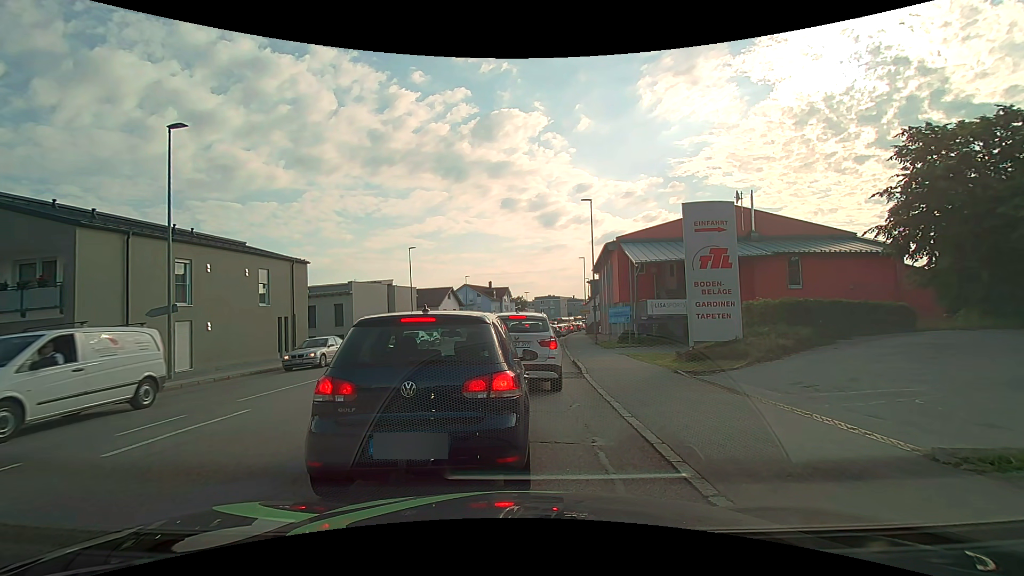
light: Day
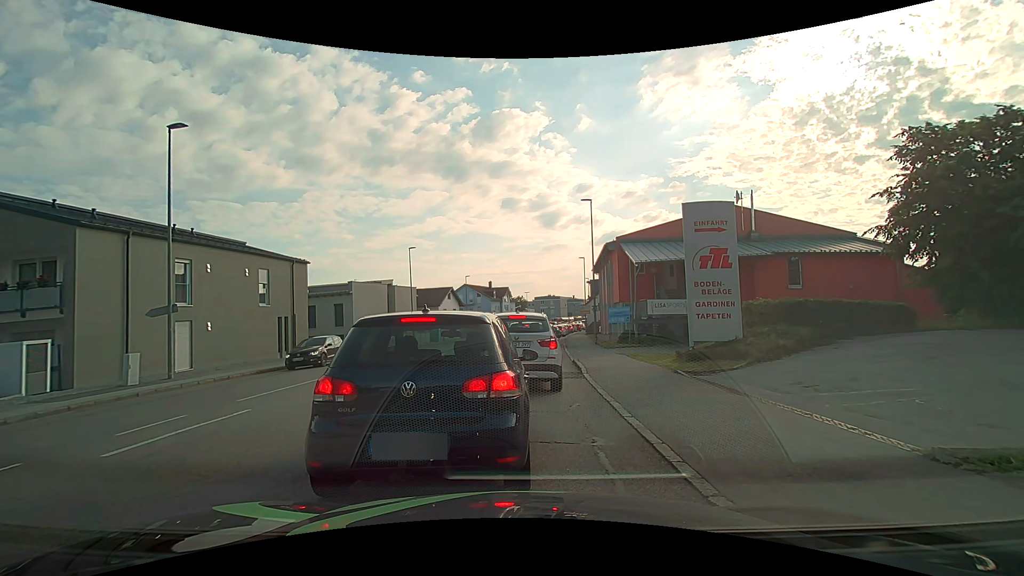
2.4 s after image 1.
(0.0, 0.0) m; 0°
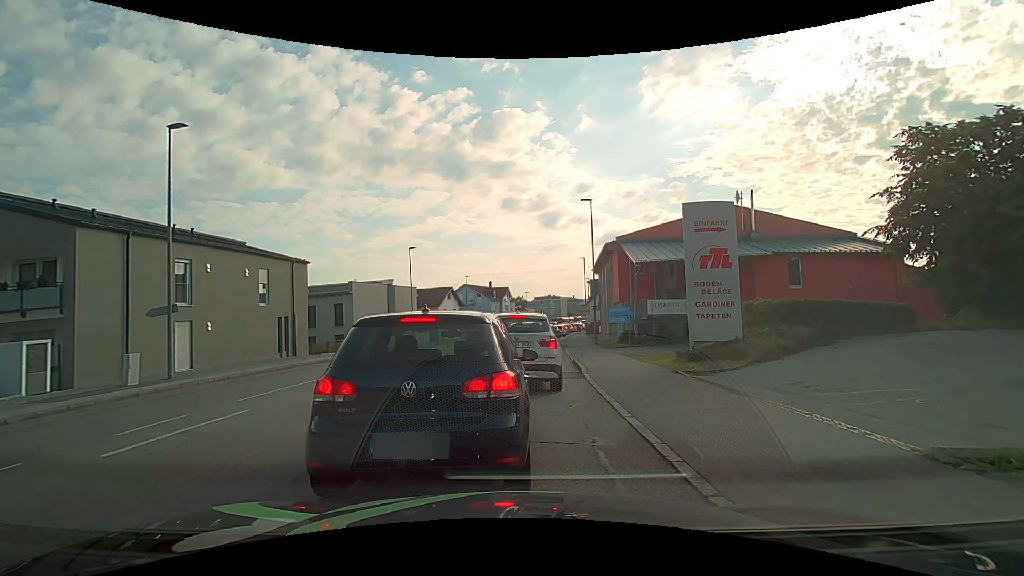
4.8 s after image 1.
(0.0, 0.0) m; 0°
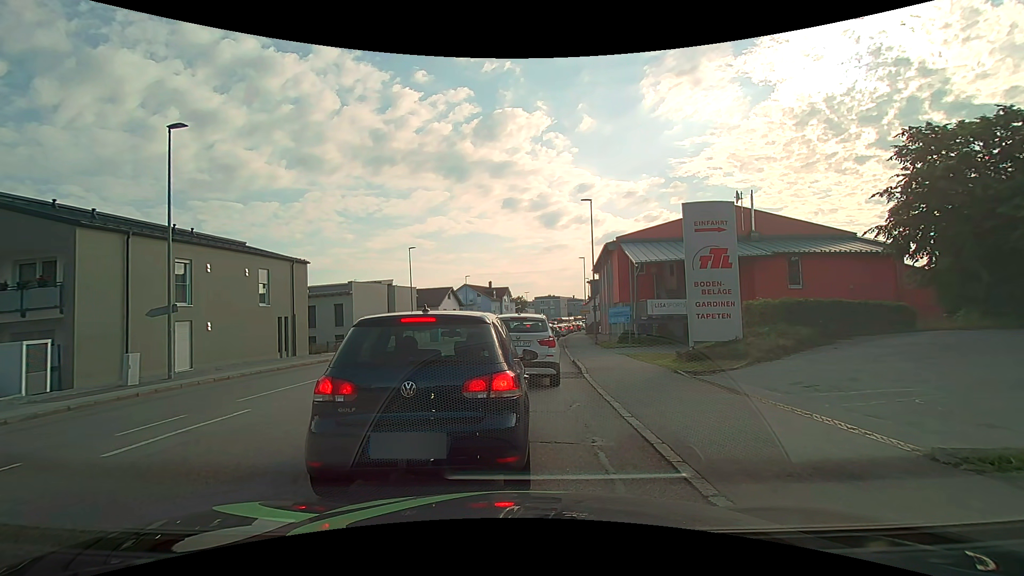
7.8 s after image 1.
(0.0, 0.0) m; 0°
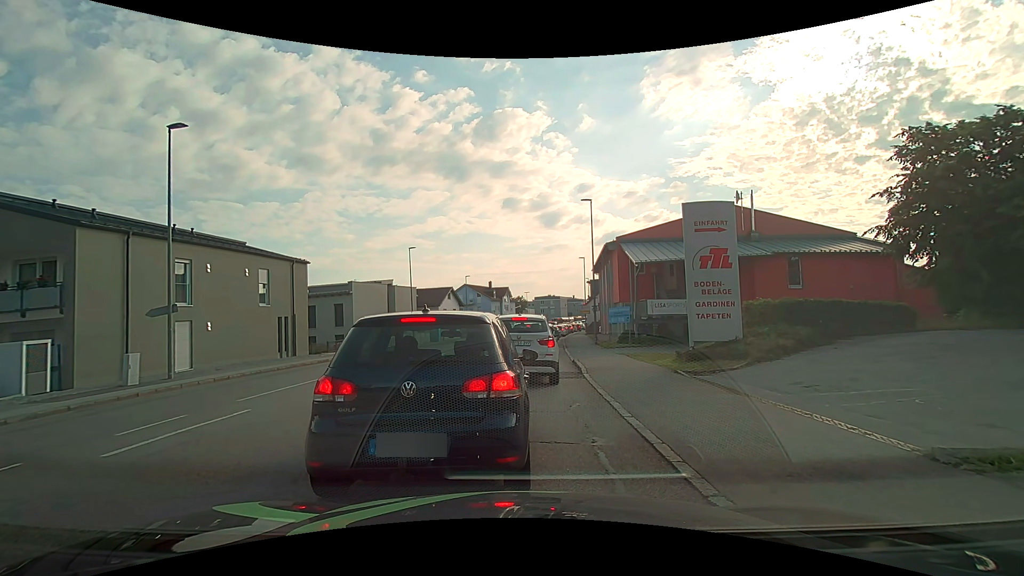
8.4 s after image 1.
(0.0, 0.0) m; 0°
